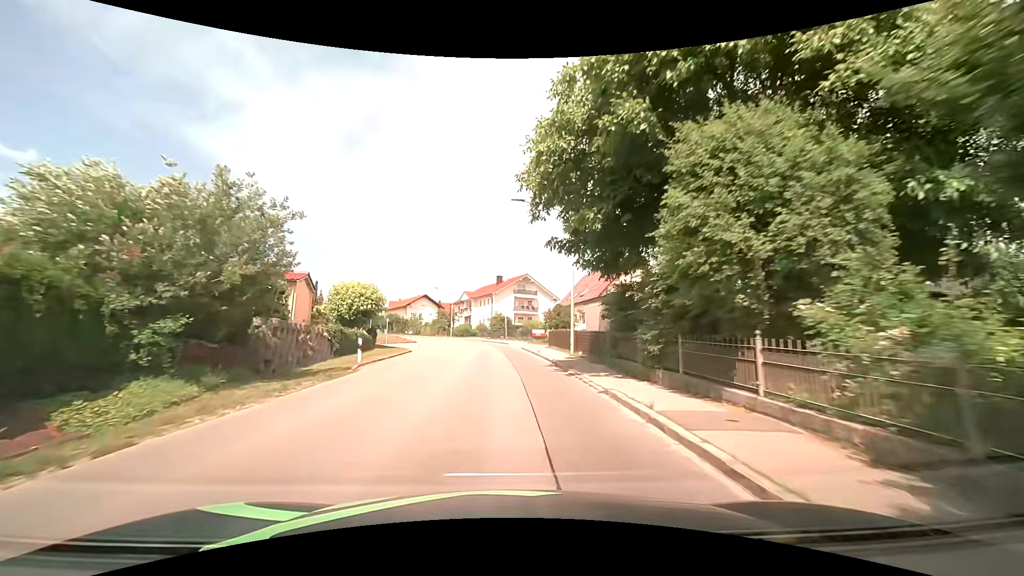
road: tertiary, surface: asphalt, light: Day
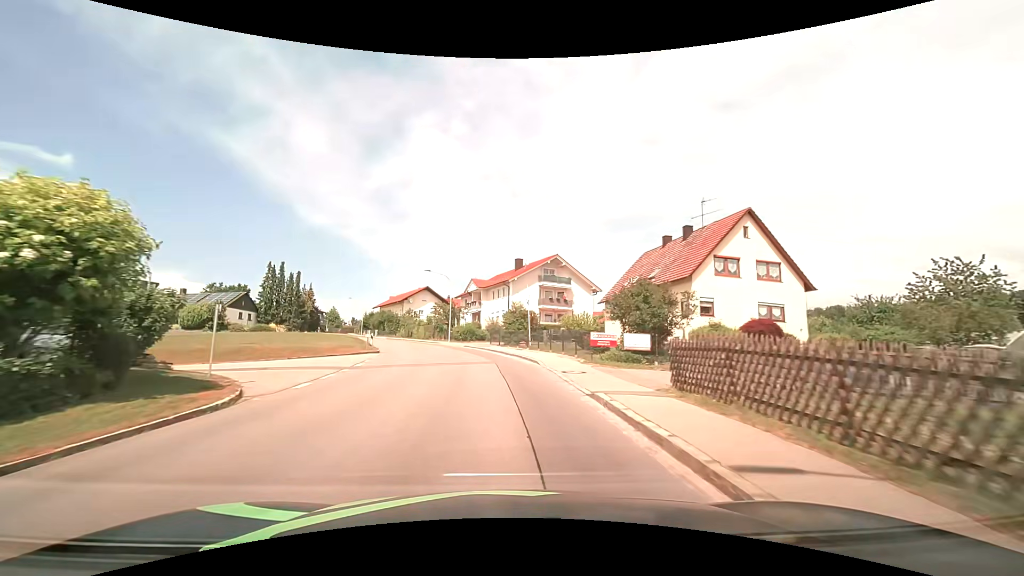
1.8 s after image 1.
(-0.3, +23.1) m; -2°
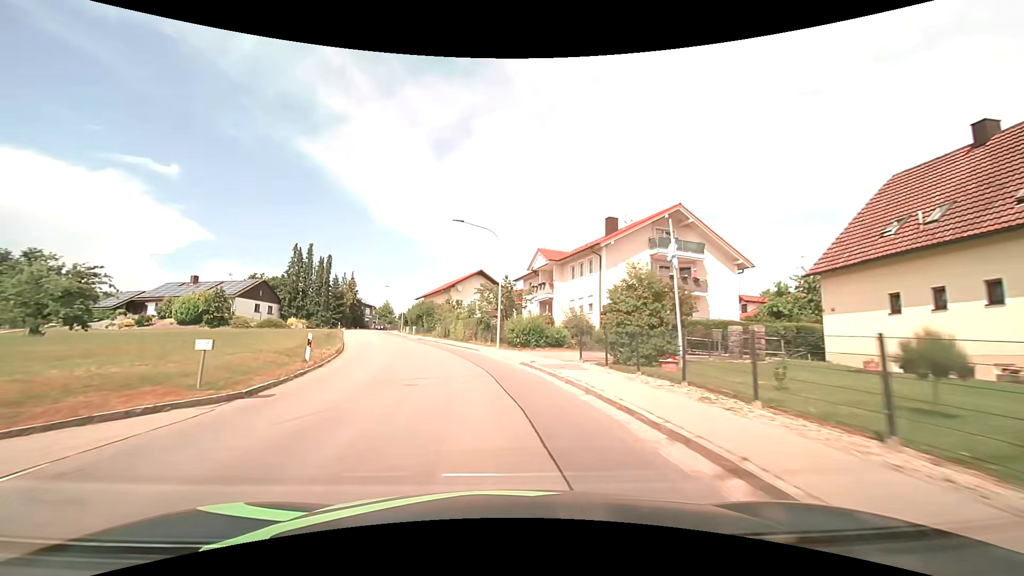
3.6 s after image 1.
(-1.3, +23.3) m; -7°
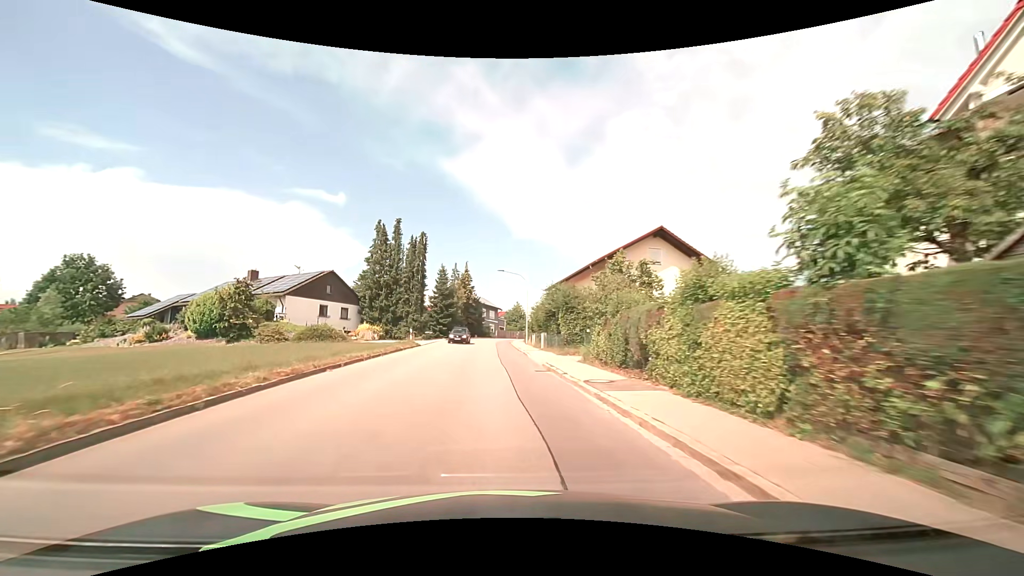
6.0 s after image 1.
(-4.7, +31.0) m; -16°
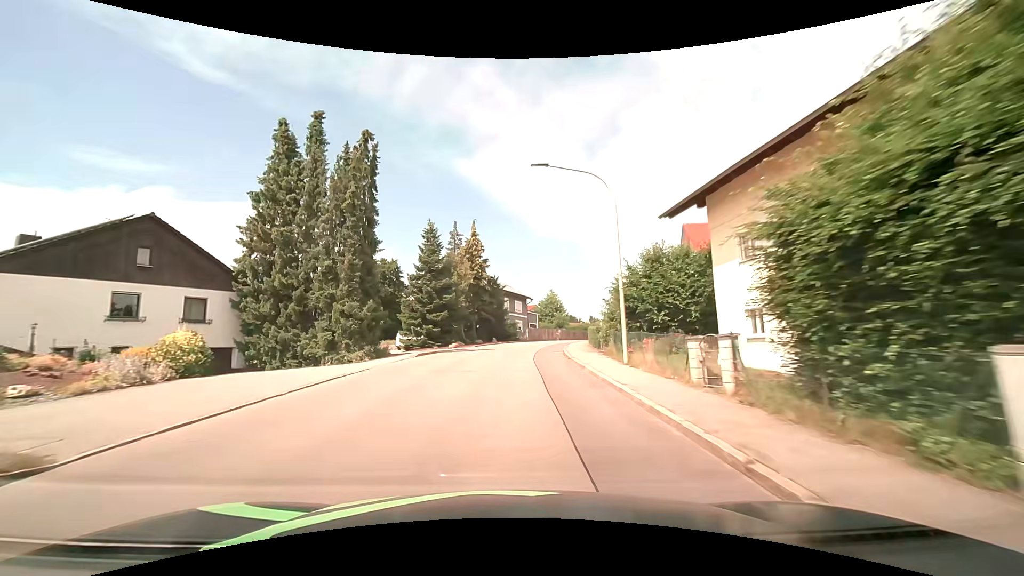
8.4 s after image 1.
(-1.3, +31.7) m; -3°
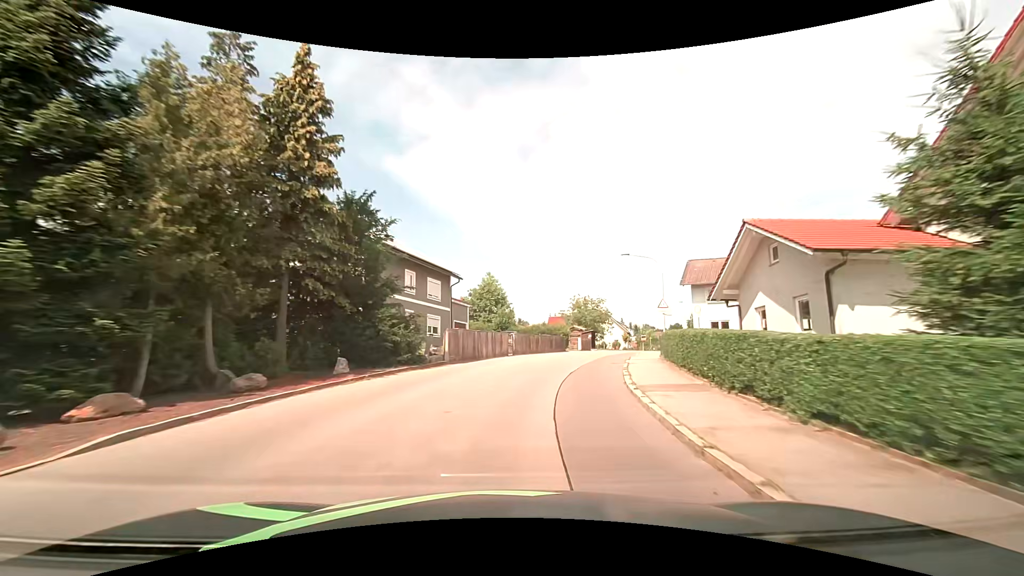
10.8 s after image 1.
(+1.1, +31.8) m; +8°
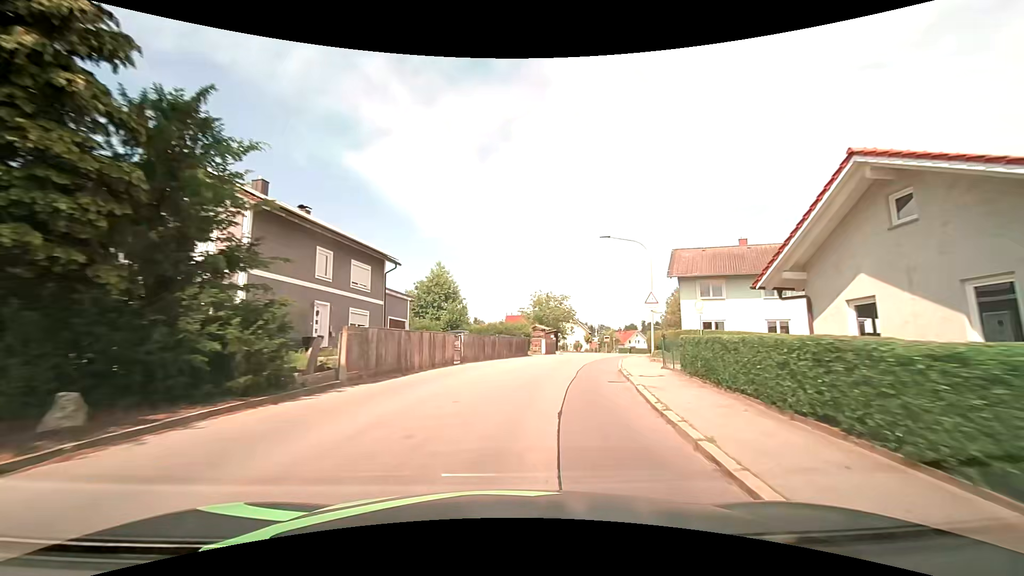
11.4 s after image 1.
(+0.3, +7.9) m; +5°
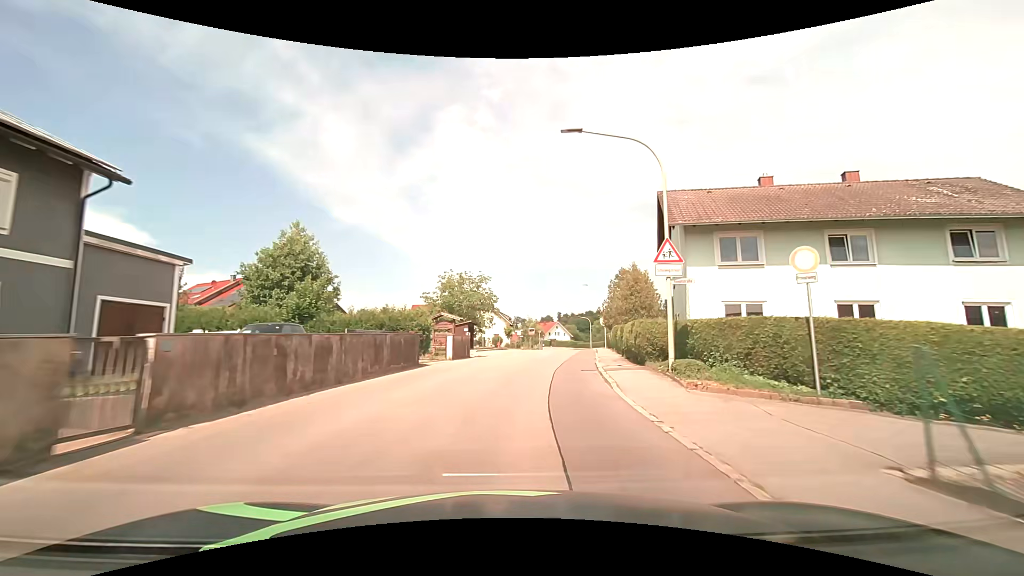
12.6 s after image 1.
(+1.4, +15.8) m; +9°
(0, +10) (+2, +20) (+3, +30) (+5, +40) (+7, +49) (+9, +59) (+11, +69) (+12, +79) (+14, +89) (+15, +99) m
